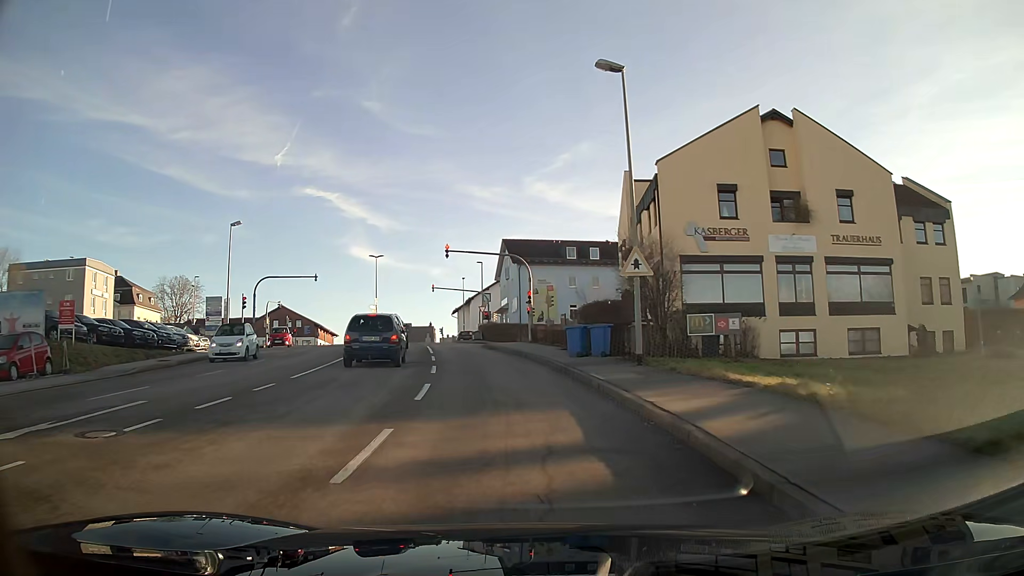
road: tertiary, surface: asphalt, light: Day
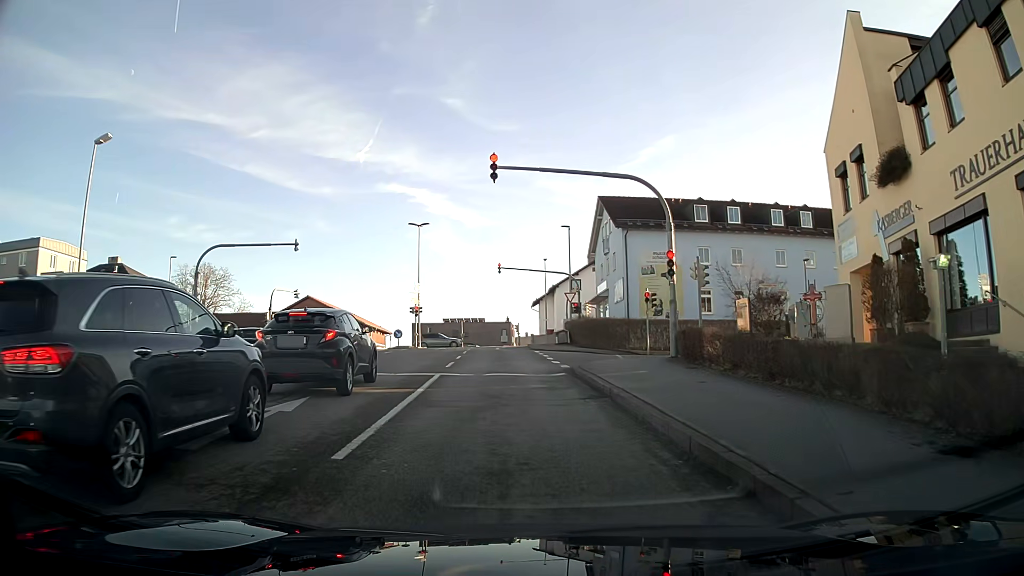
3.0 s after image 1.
(-1.5, +23.1) m; -7°
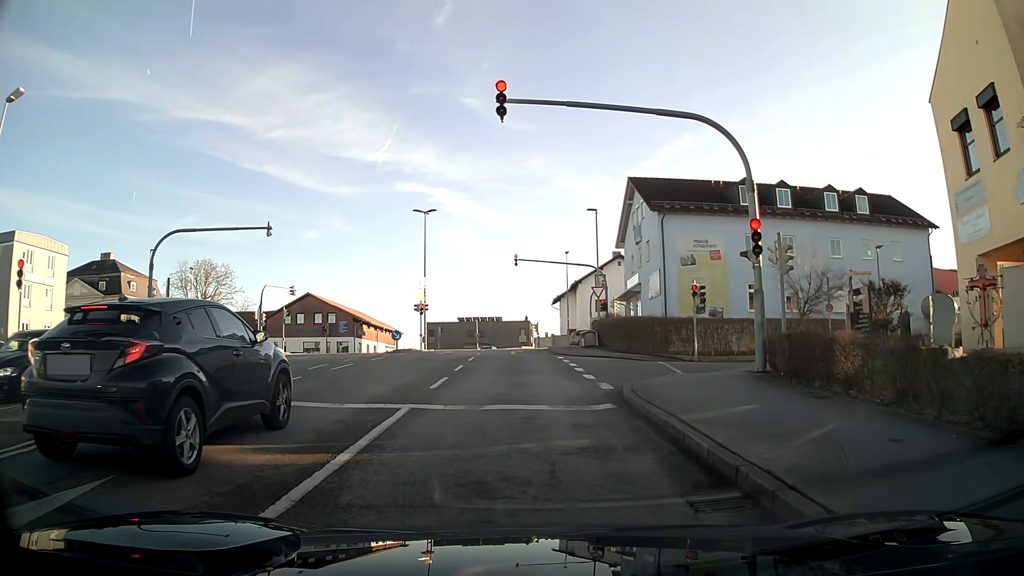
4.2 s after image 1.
(-0.1, +6.3) m; -1°
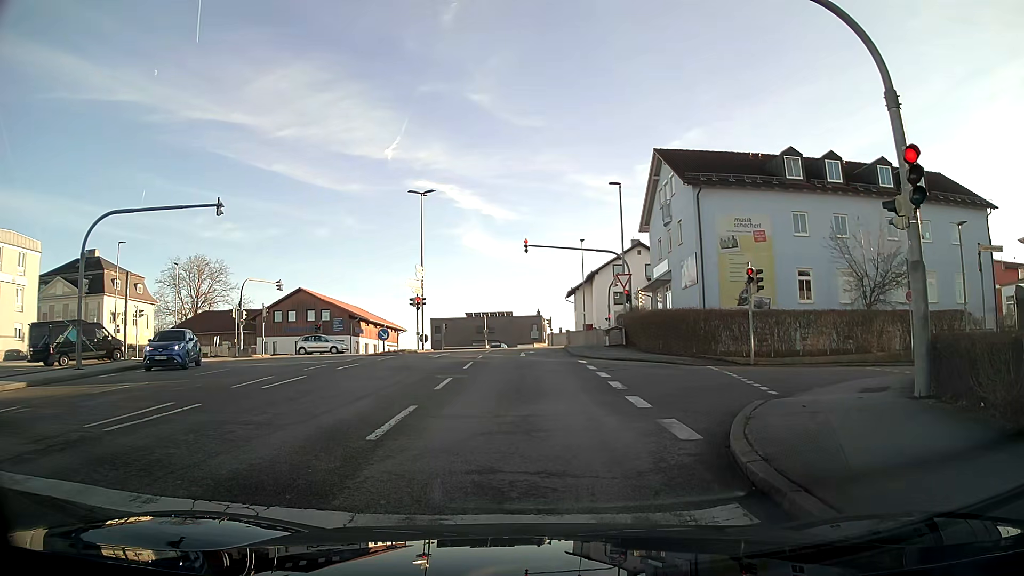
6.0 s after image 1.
(0.0, +5.8) m; 0°
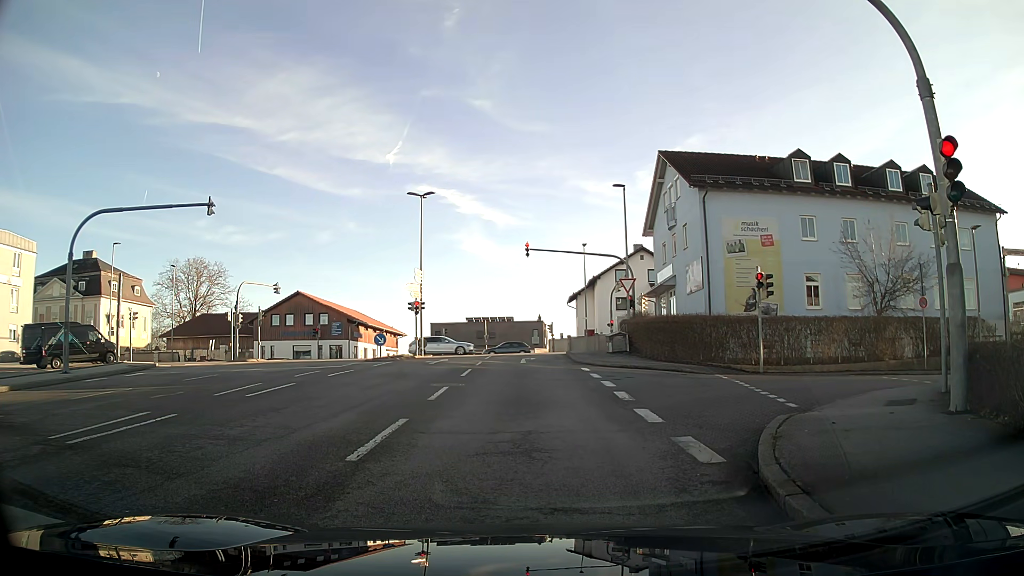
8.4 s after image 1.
(0.0, +0.9) m; 0°
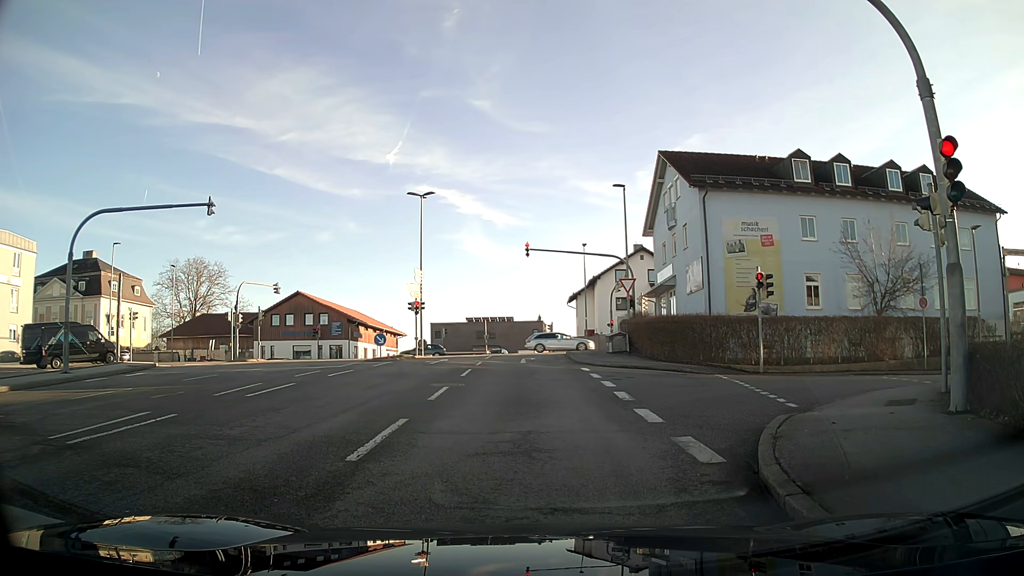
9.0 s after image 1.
(0.0, 0.0) m; 0°
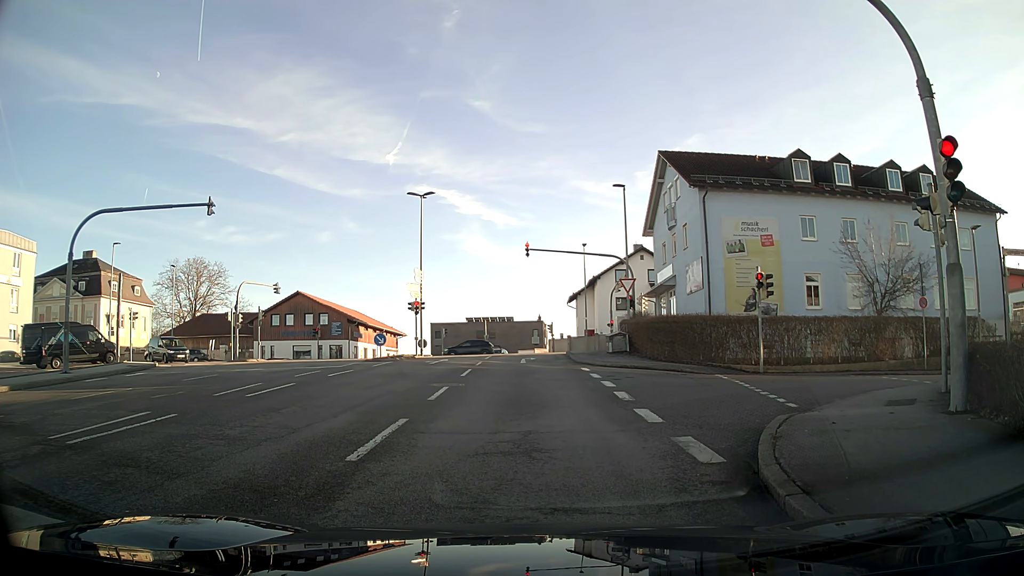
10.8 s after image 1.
(0.0, 0.0) m; 0°
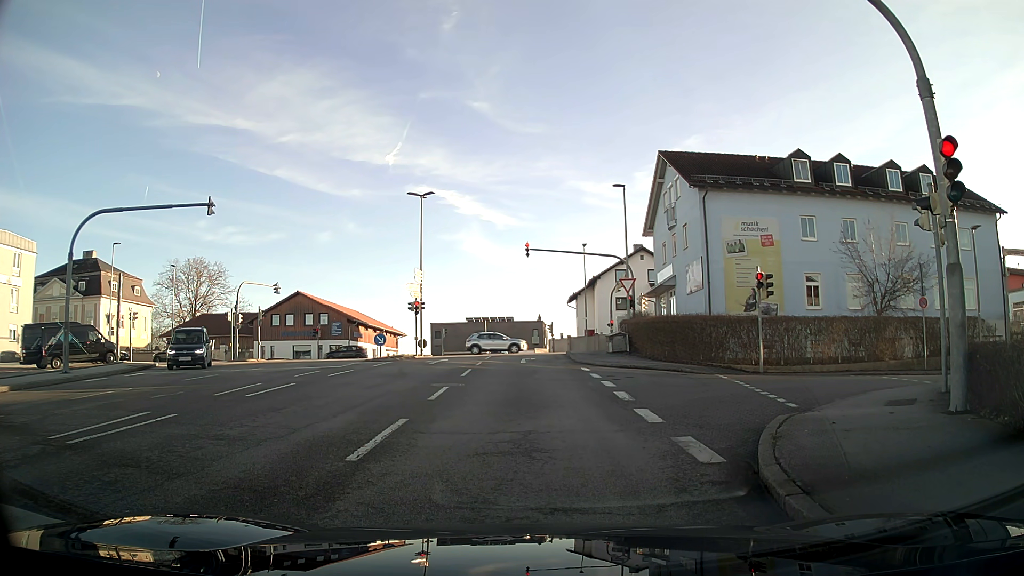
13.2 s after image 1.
(0.0, 0.0) m; 0°
(0, +10) (-1, +20) (-1, +30) (-1, +40) (+6, +47) (+16, +48) (+26, +49) (+36, +51) (+46, +52) (+56, +54) m
